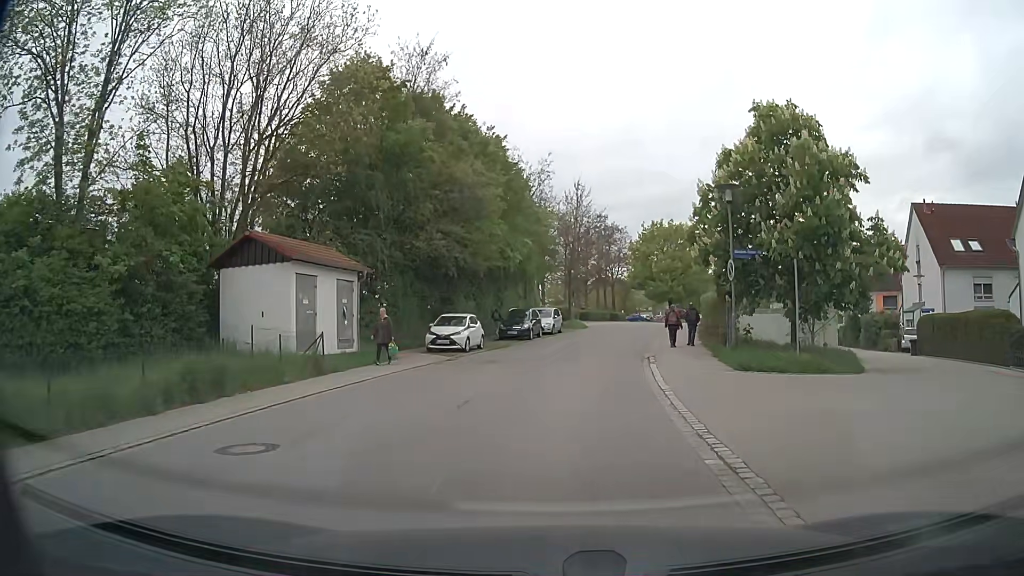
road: residential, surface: asphalt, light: Day
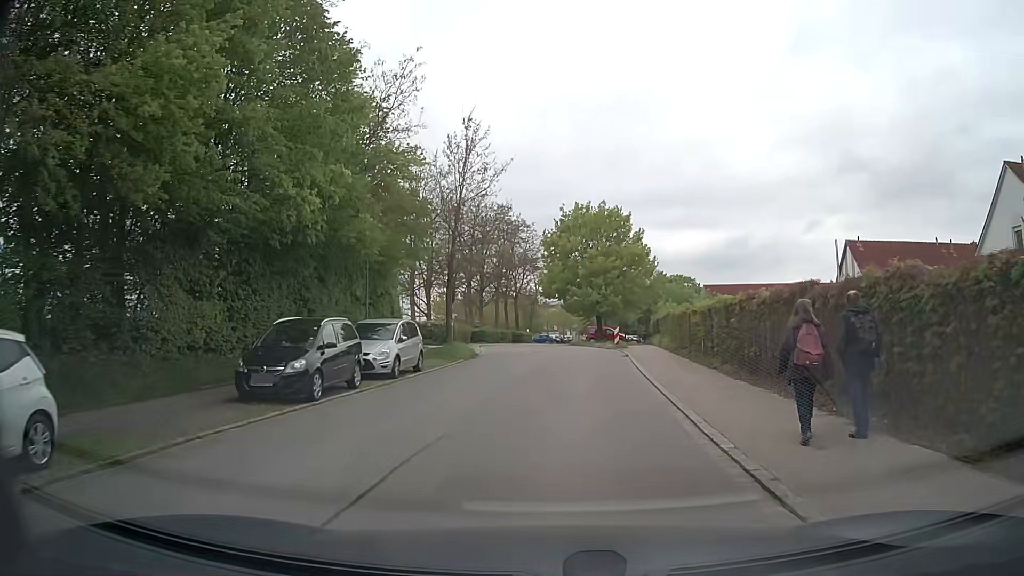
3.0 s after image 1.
(+1.7, +22.4) m; +9°
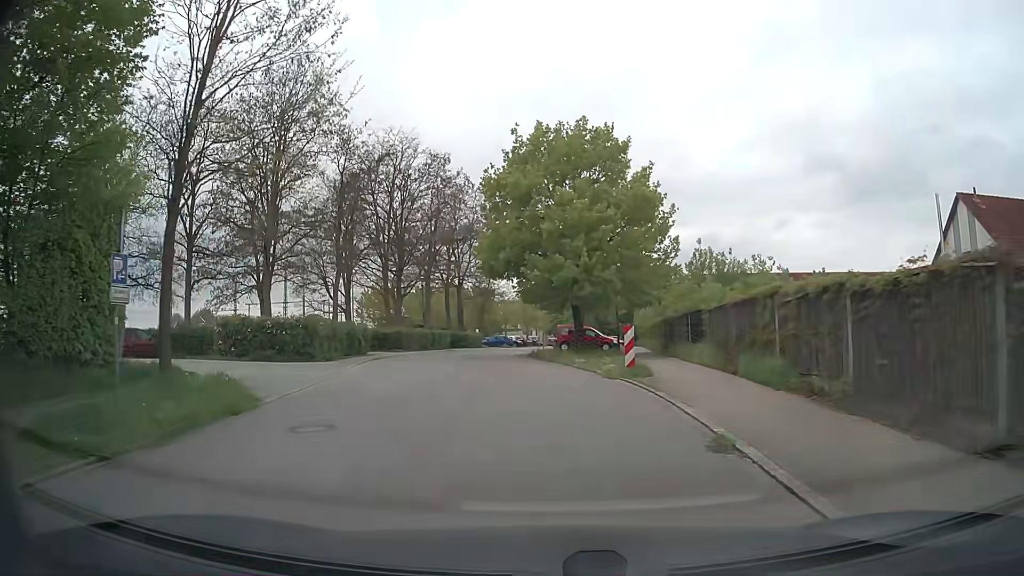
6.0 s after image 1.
(+1.0, +22.1) m; +3°
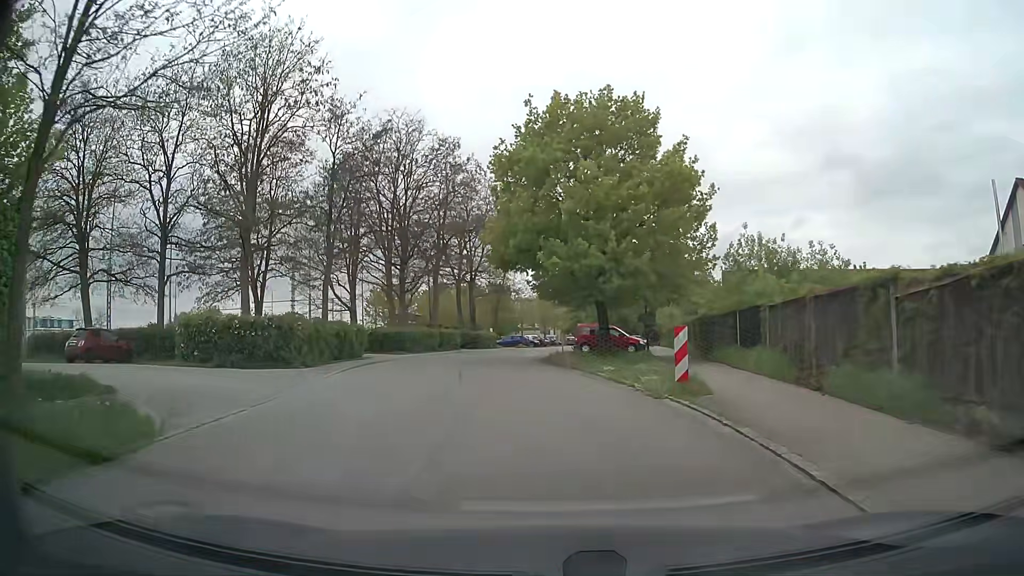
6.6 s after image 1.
(-0.1, +4.3) m; -2°
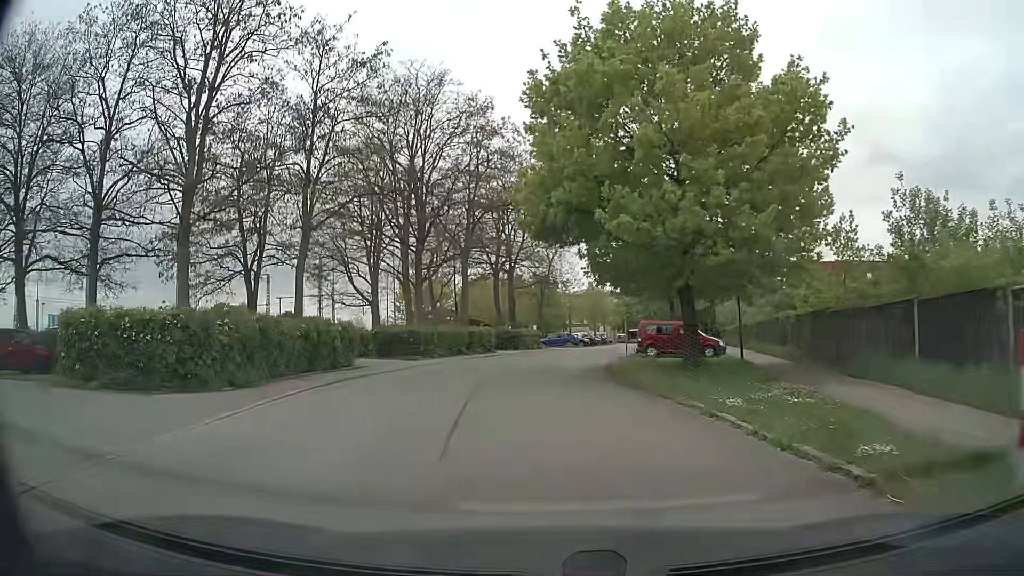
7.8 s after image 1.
(-0.3, +8.6) m; -4°
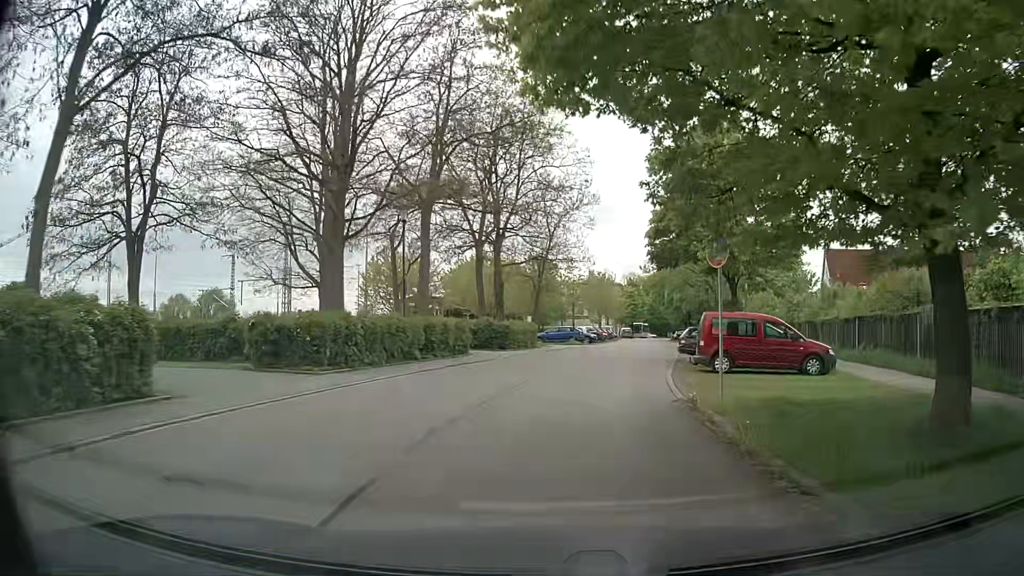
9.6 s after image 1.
(-0.3, +13.0) m; 0°
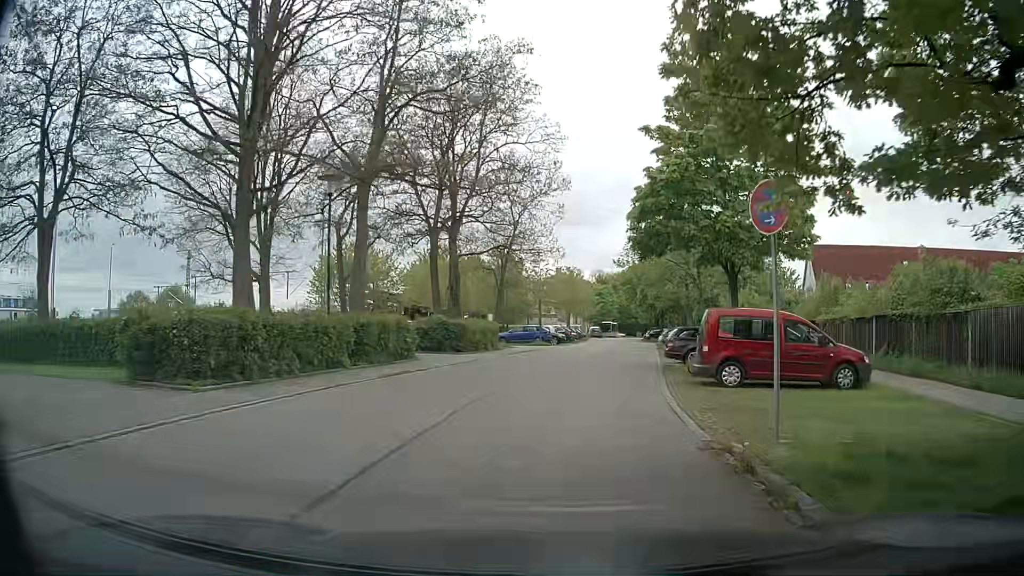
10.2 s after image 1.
(+0.1, +4.5) m; +2°
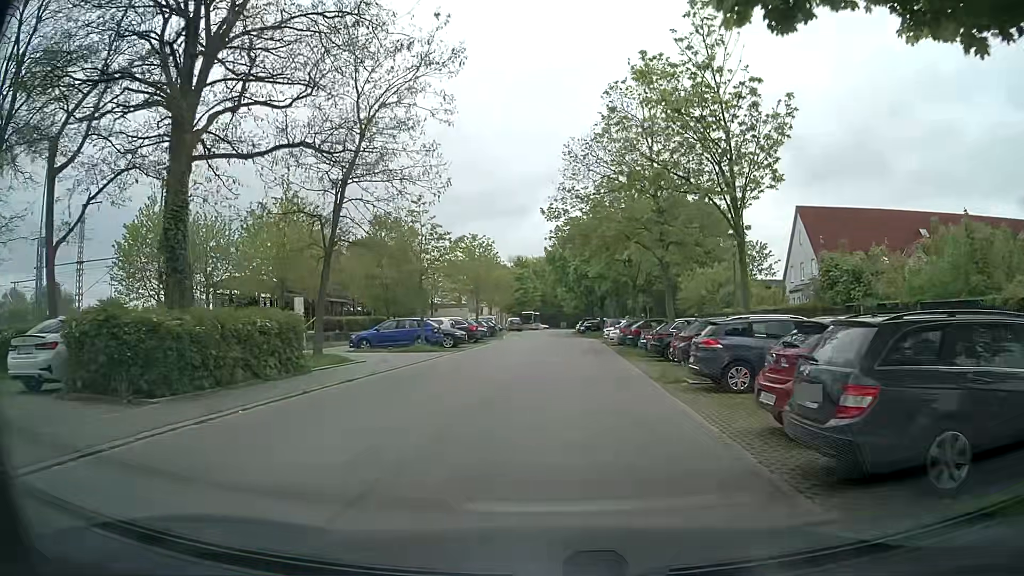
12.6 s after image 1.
(+1.3, +18.6) m; +6°
(0, +10) (+1, +20) (+1, +30) (+2, +40) (+2, +50) (+2, +60) (+2, +70) (+2, +80) (+3, +90) (+3, +100) m
